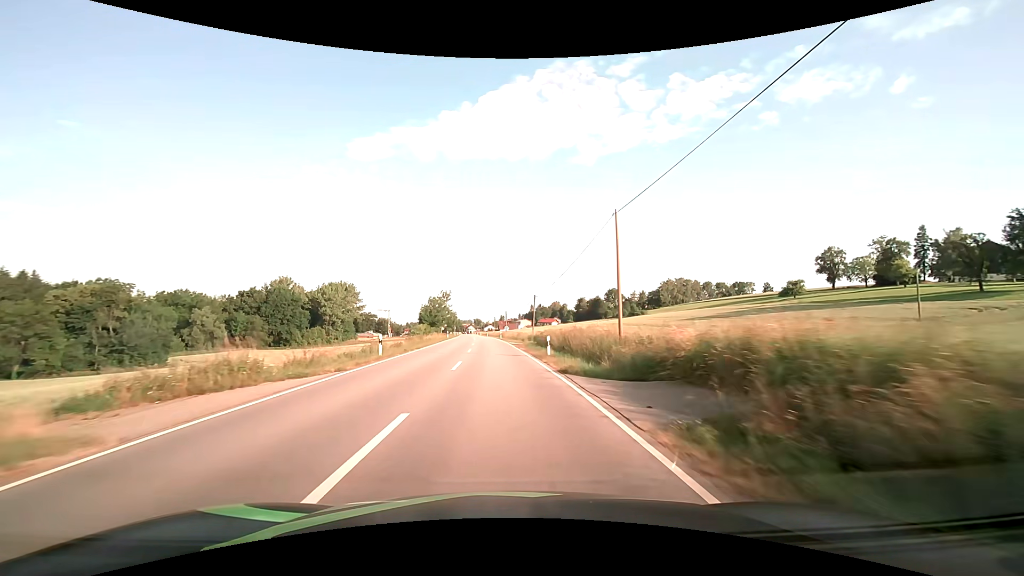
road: secondary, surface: asphalt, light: Day
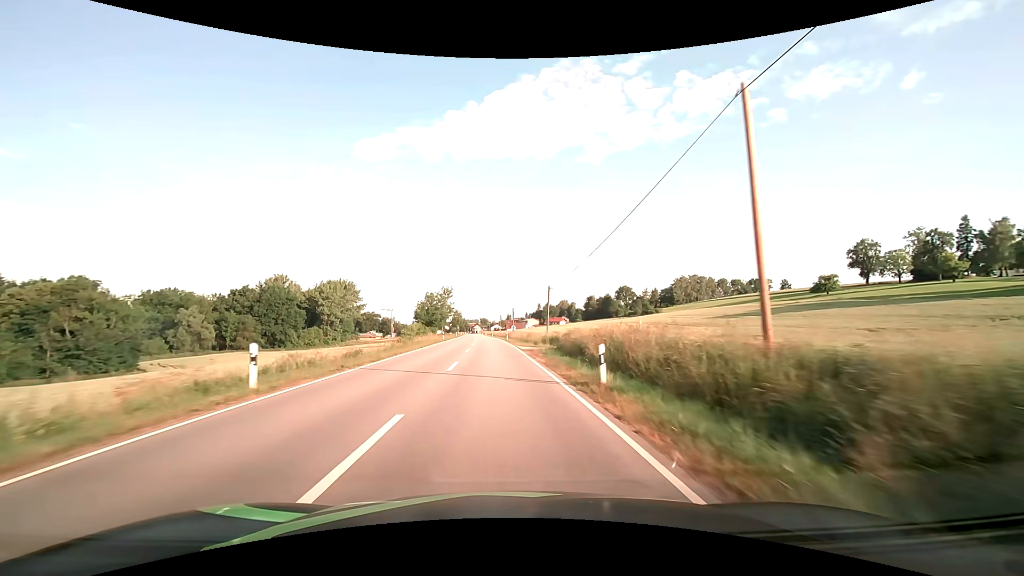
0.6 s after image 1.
(-0.1, +12.0) m; -1°
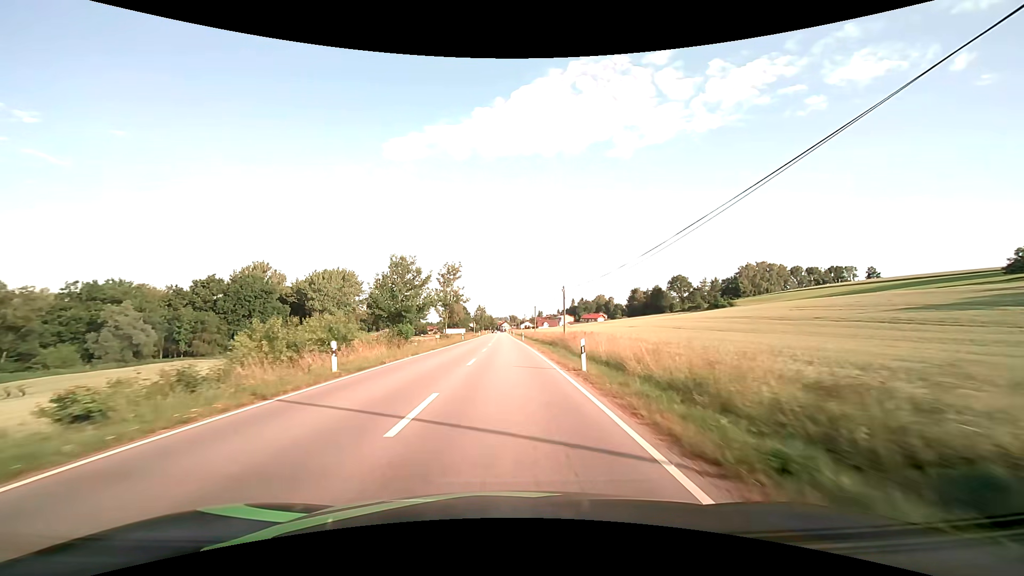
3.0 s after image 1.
(-1.4, +45.4) m; -4°
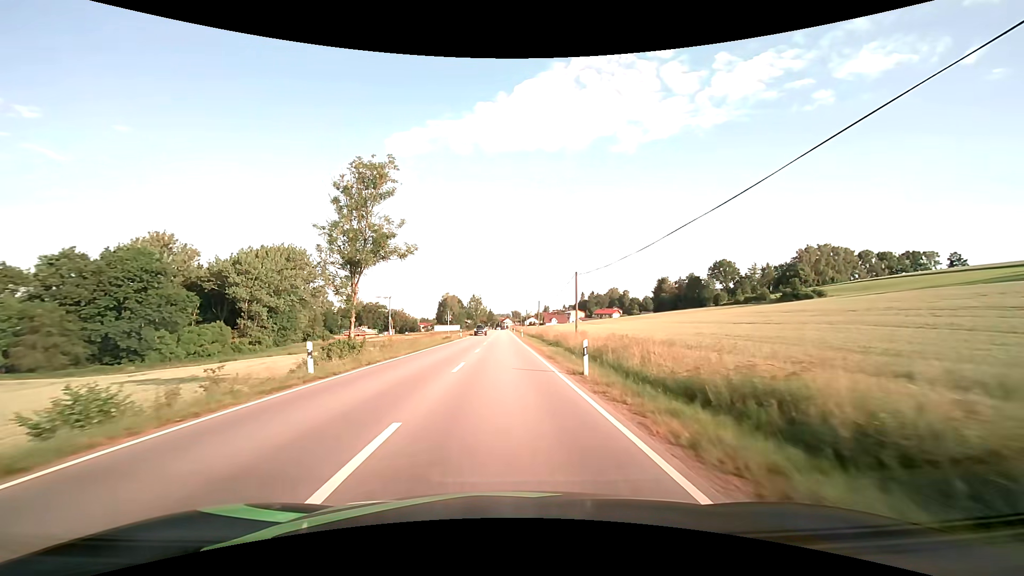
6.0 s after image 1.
(-0.2, +51.1) m; 0°
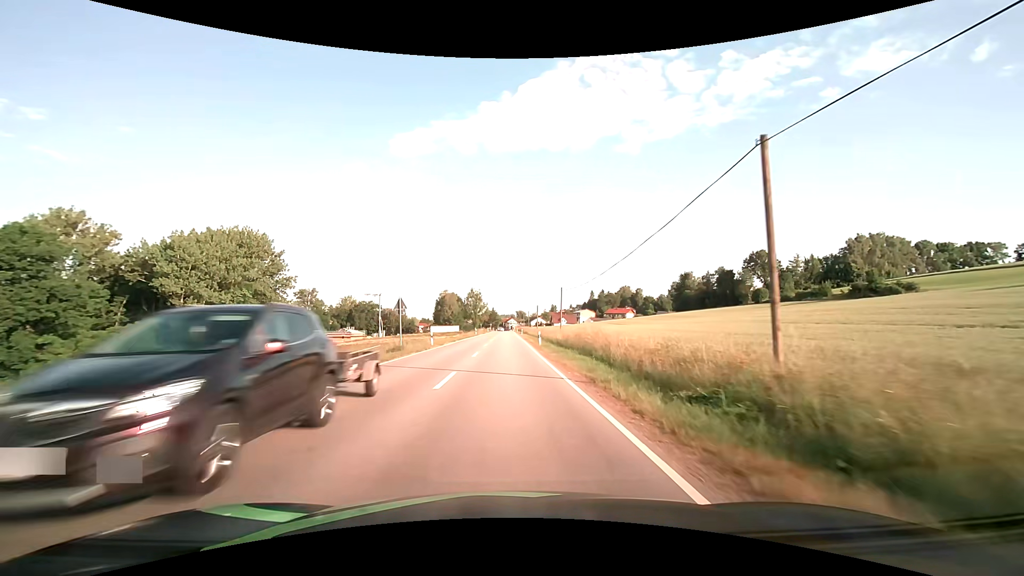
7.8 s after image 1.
(-0.2, +27.9) m; 0°
(0, +10) (0, +20) (0, +30) (0, +40) (0, +50) (0, +60) (0, +70) (0, +80) (0, +90) (0, +100) m
